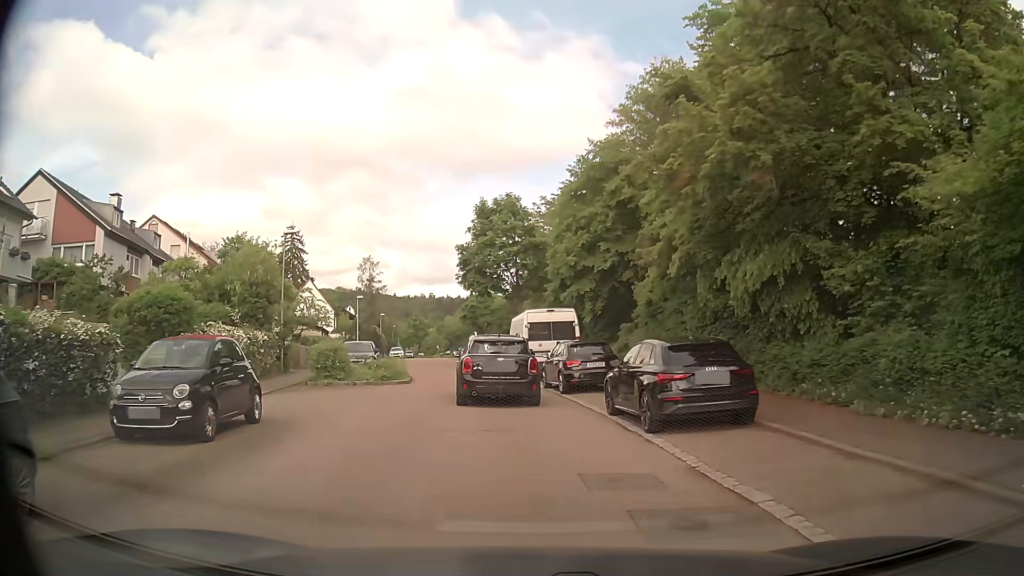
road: residential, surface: asphalt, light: Day
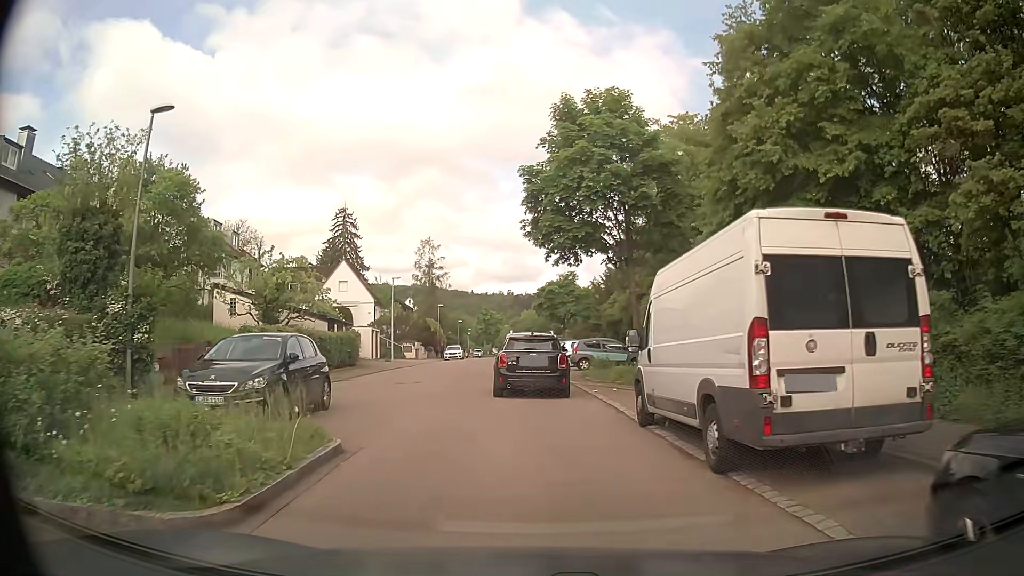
(-1.4, +17.8) m; -6°
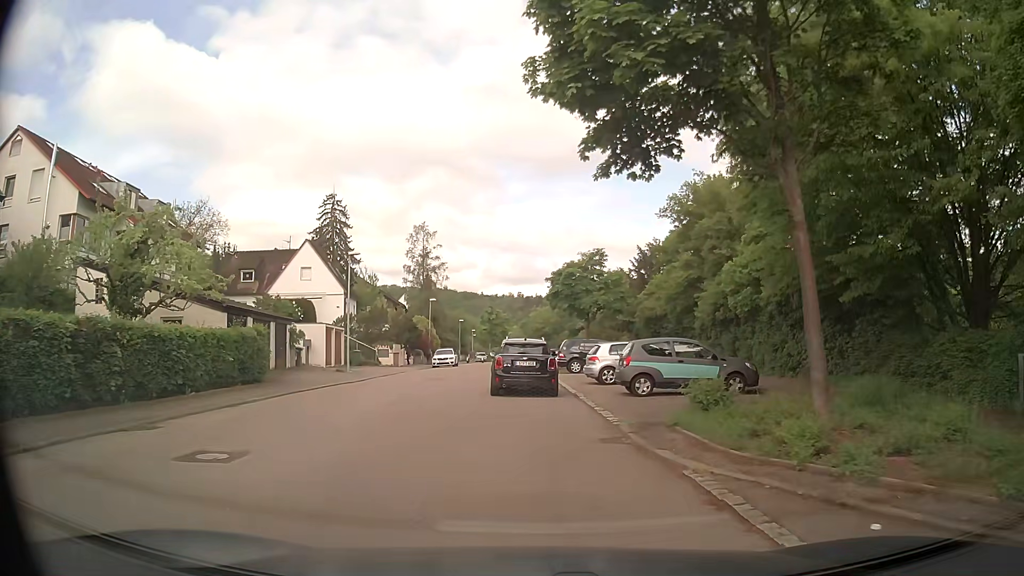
(-0.3, +14.4) m; -2°
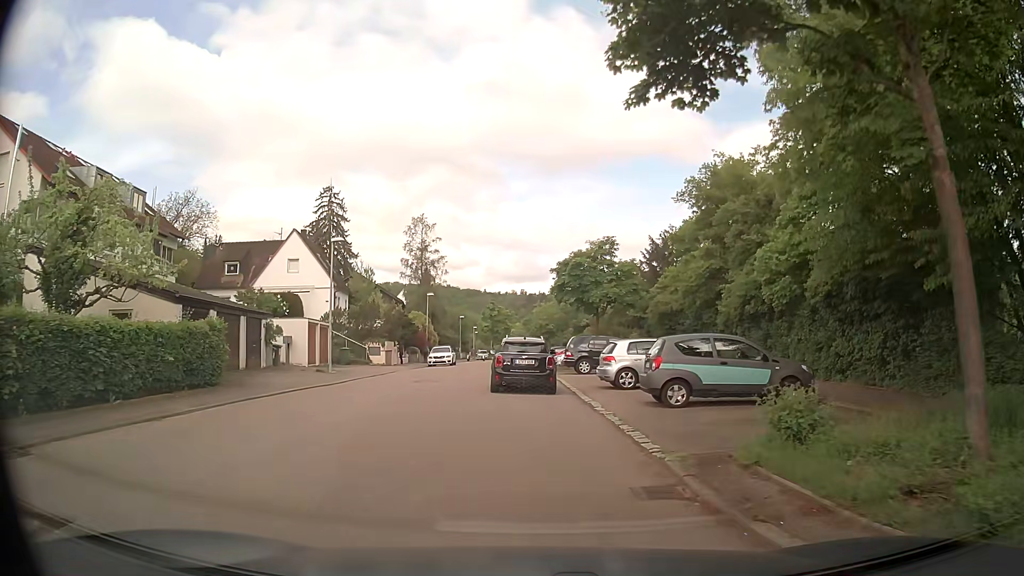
(0.0, +3.7) m; +1°
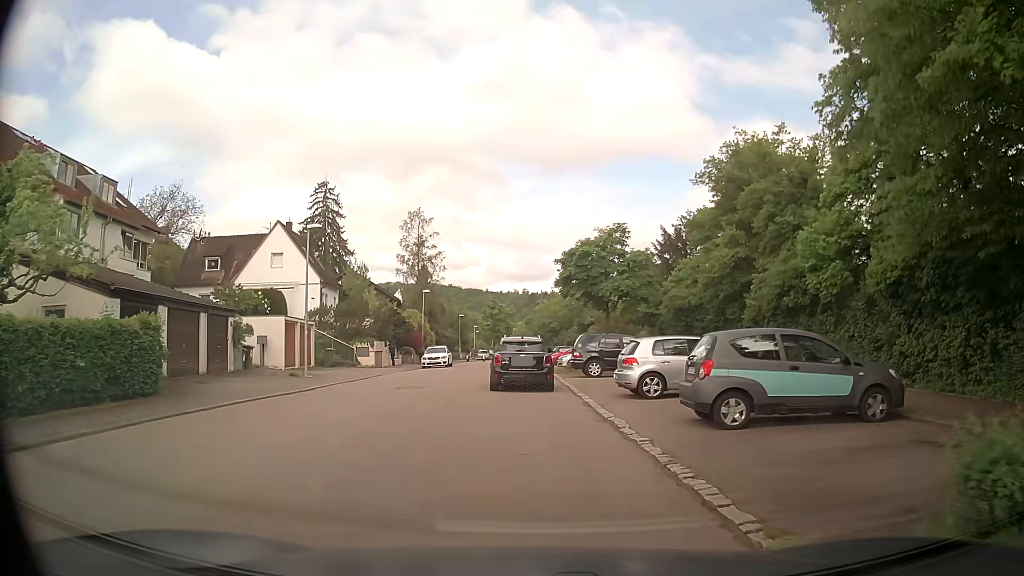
(0.0, +3.8) m; 0°
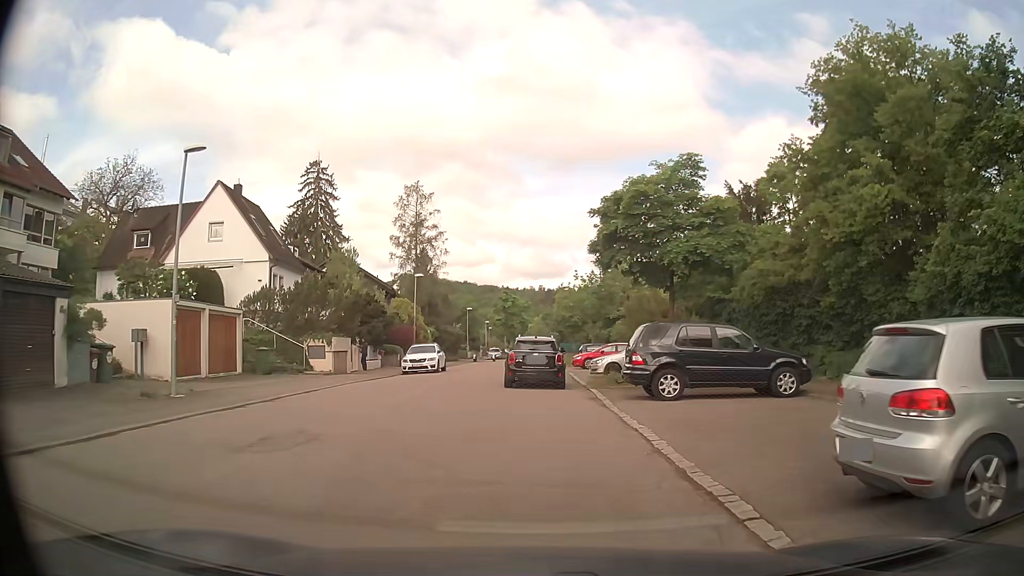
(-0.2, +11.8) m; -1°
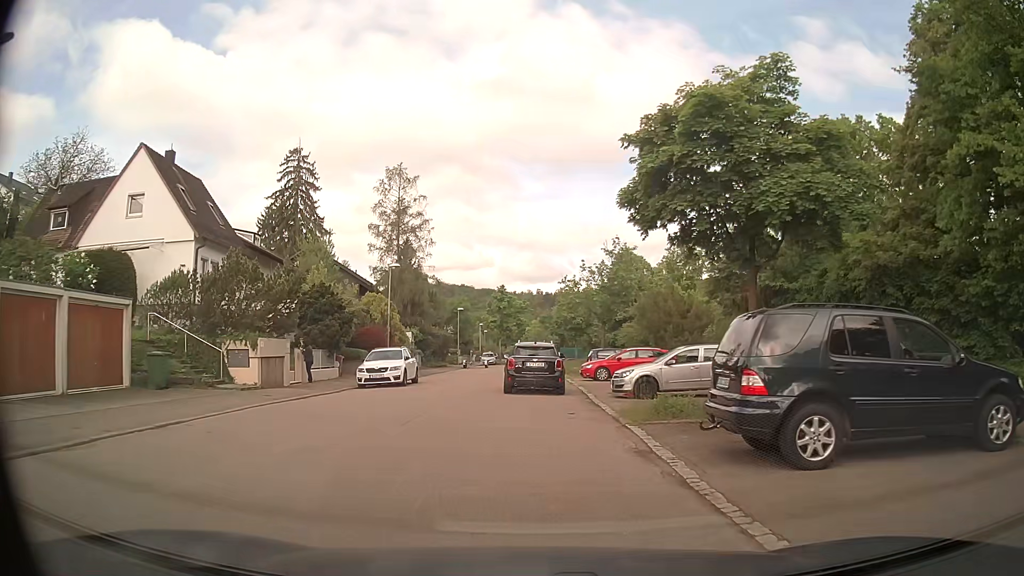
(0.0, +8.1) m; -1°
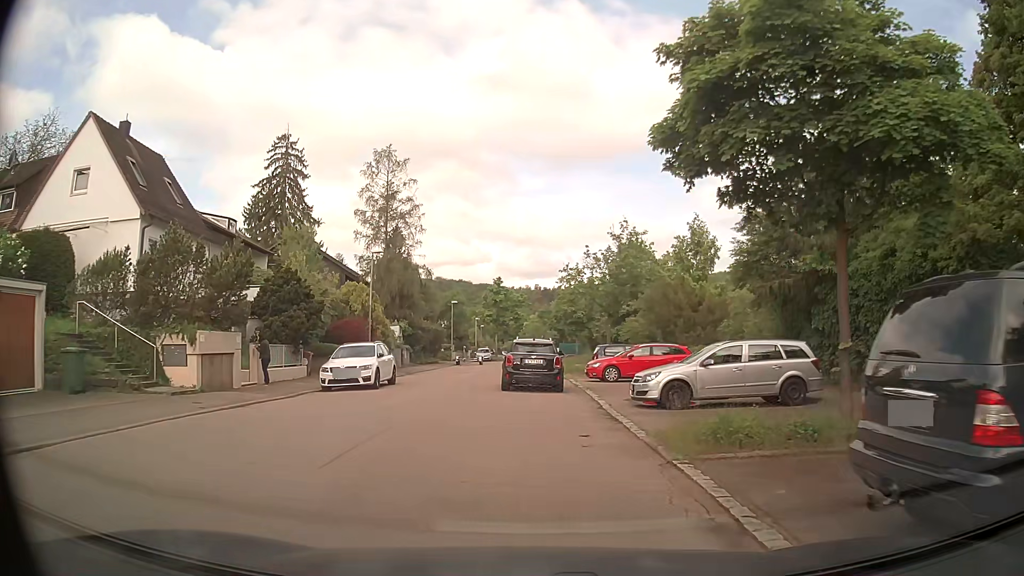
(0.0, +4.2) m; +1°
